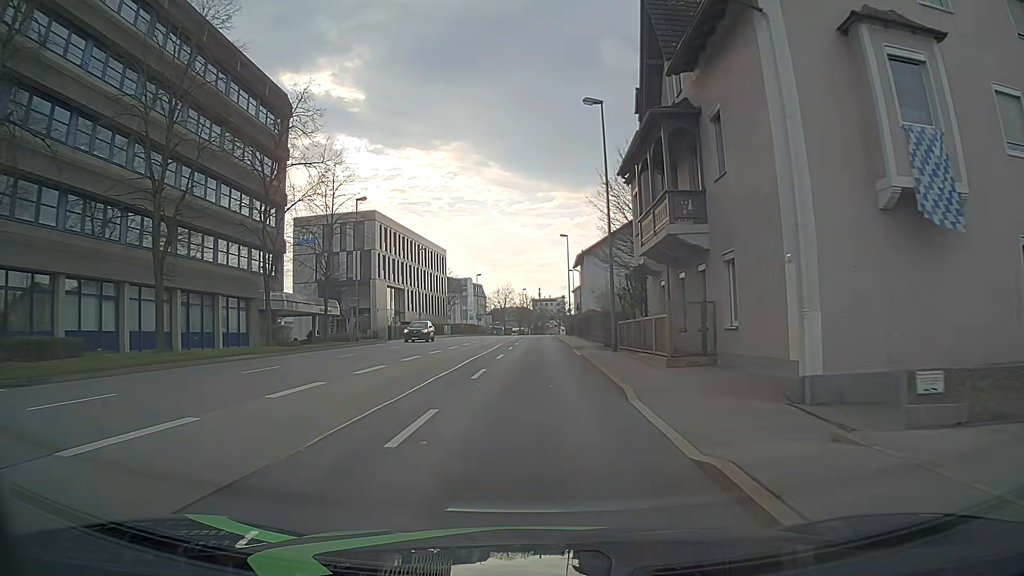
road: primary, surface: asphalt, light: Day
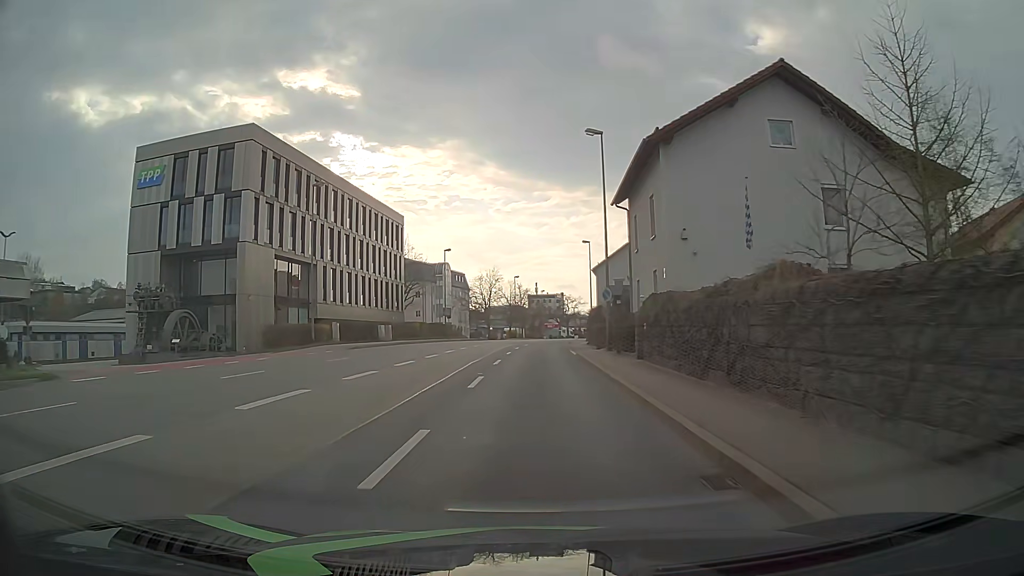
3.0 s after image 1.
(+0.1, +37.8) m; 0°
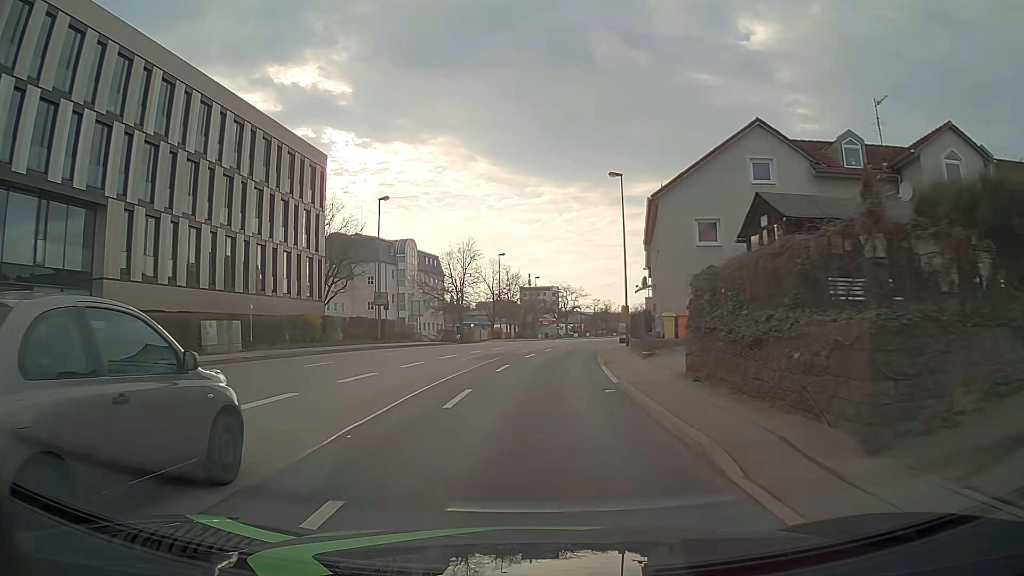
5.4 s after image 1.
(+0.7, +30.5) m; +3°
(0, +10) (0, +20) (0, +30) (+1, +40) (+2, +50) (+4, +60) (+5, +70) (+7, +80) (+8, +89) (+10, +99) m
